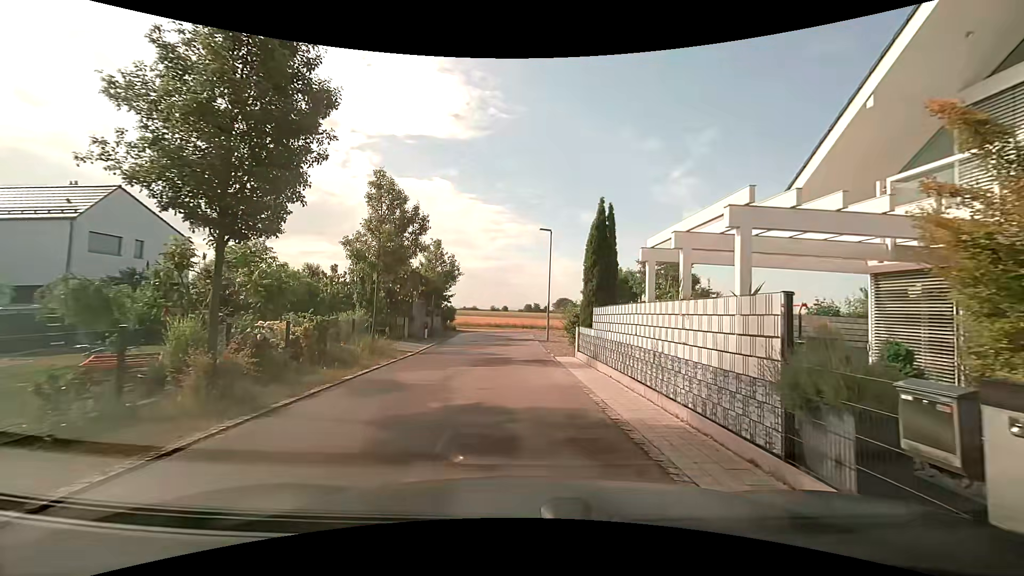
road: residential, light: Day
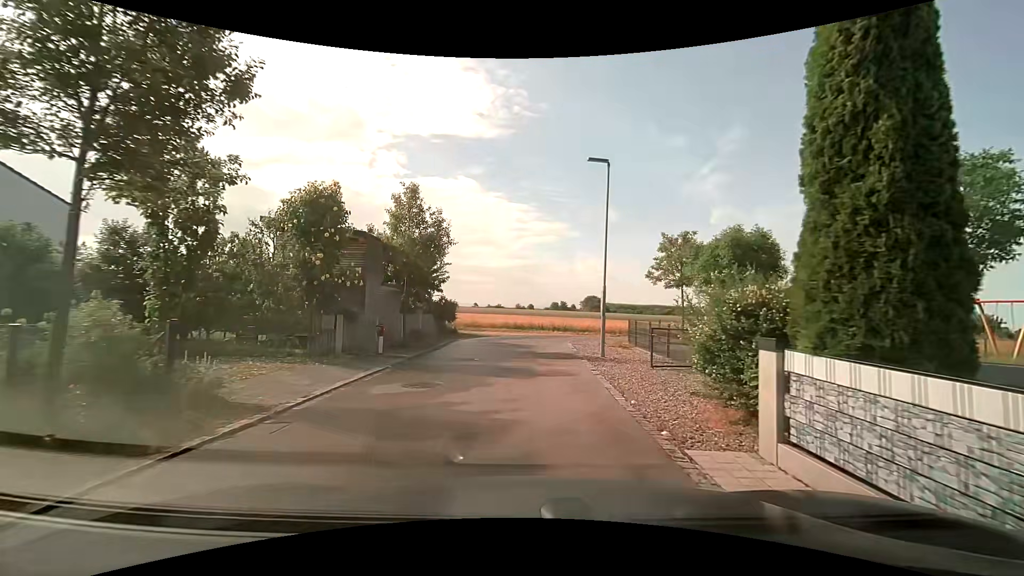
(-0.1, +12.3) m; -3°
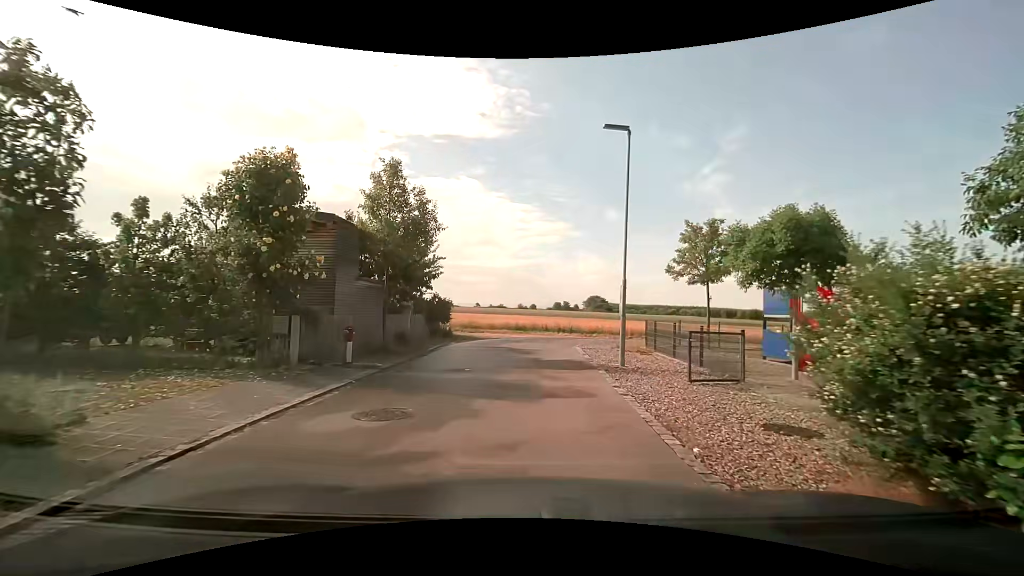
(0.0, +2.8) m; 0°
